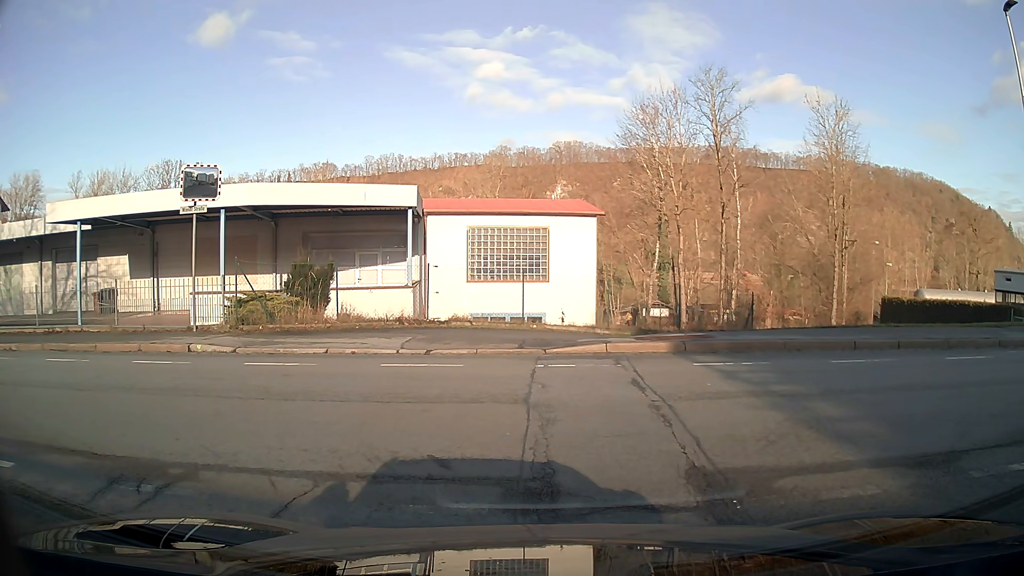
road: residential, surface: asphalt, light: Day
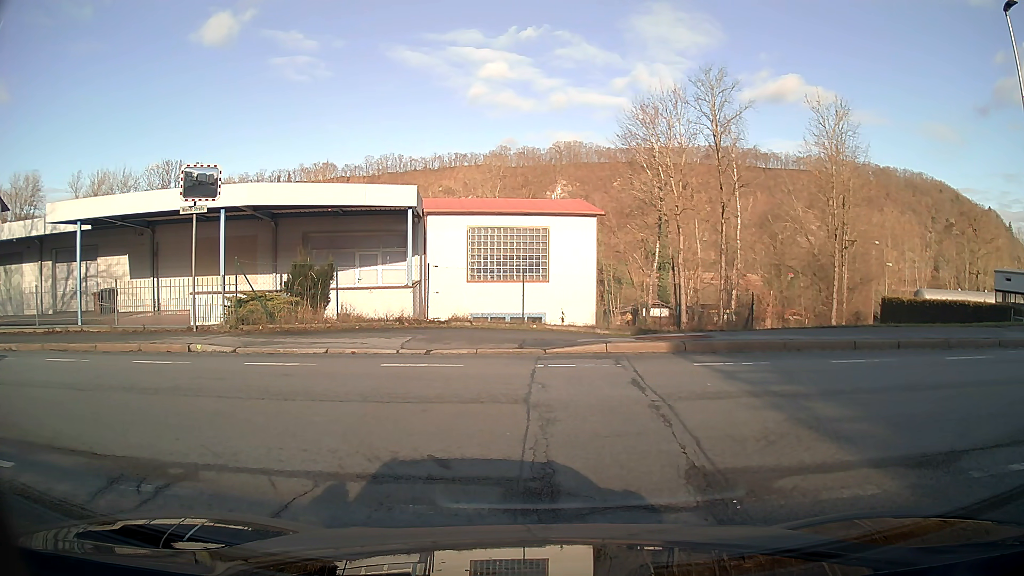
(0.0, 0.0) m; 0°
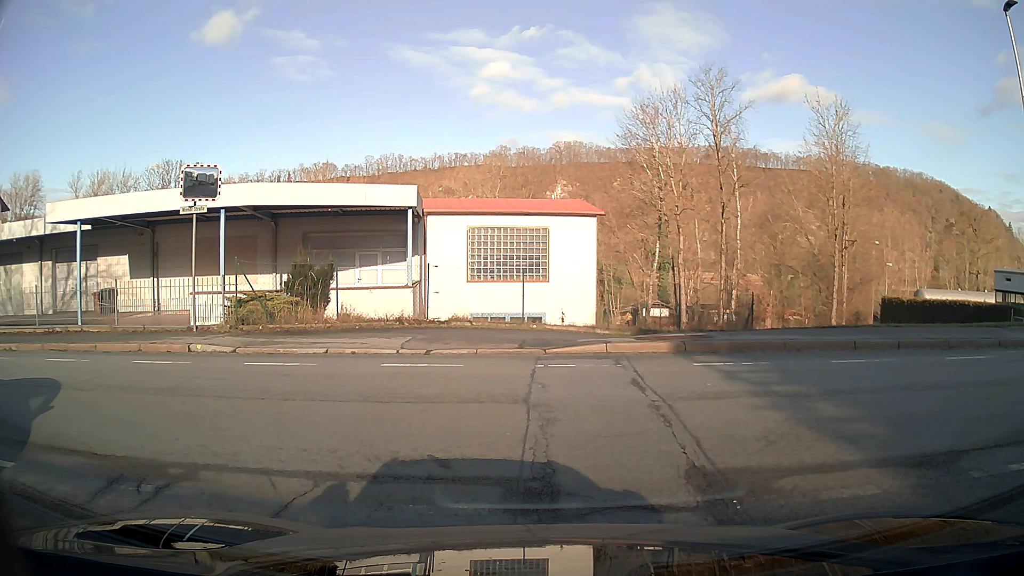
(0.0, 0.0) m; 0°
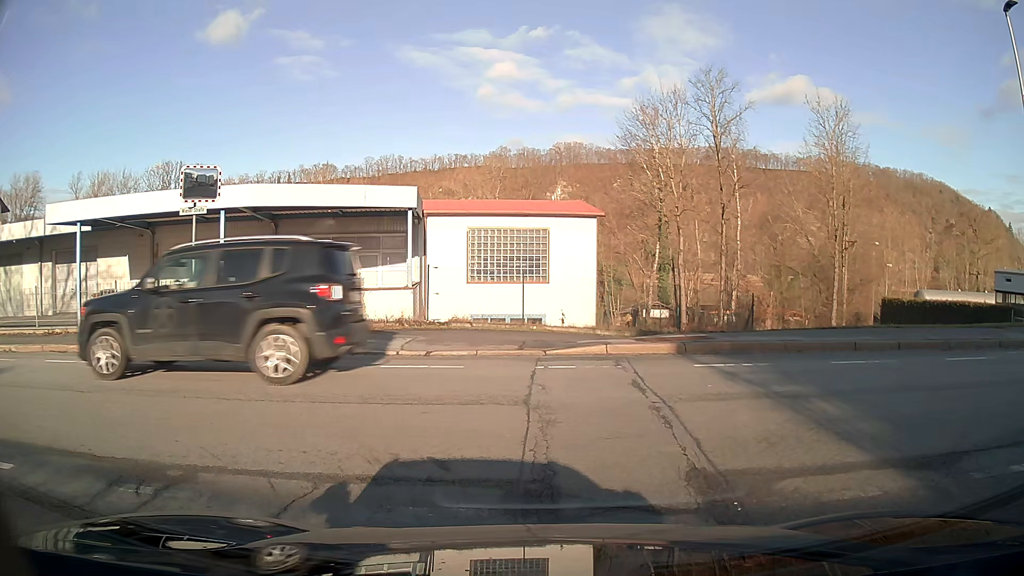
(0.0, 0.0) m; 0°
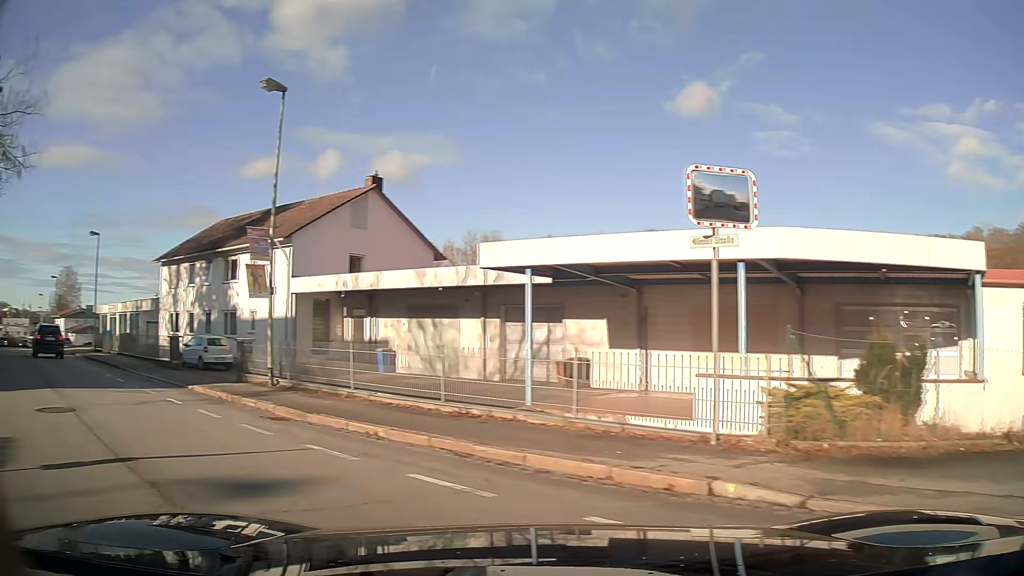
(-2.7, +5.5) m; -50°
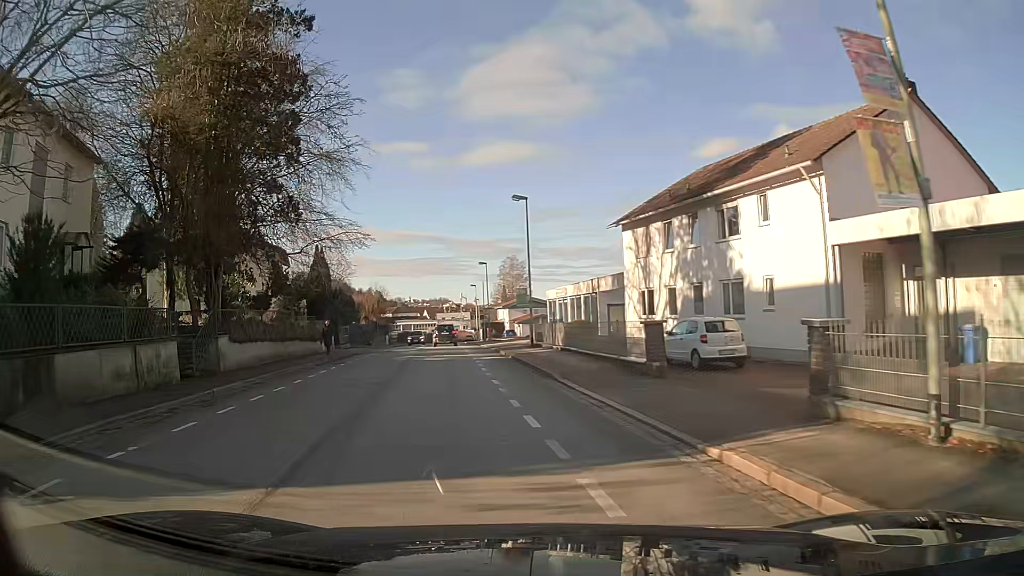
(-4.1, +10.5) m; -35°
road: primary
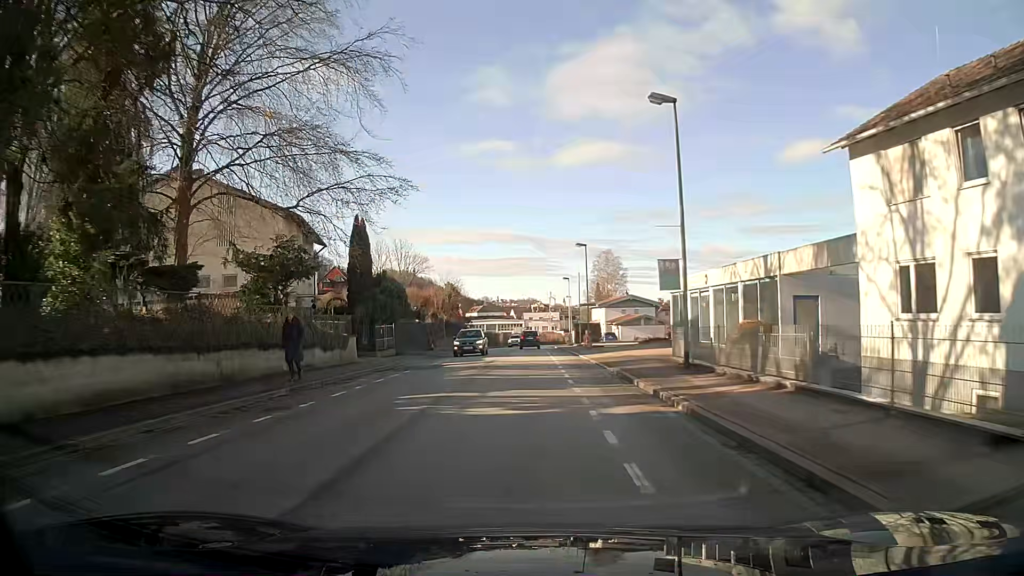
(-1.3, +16.3) m; -6°
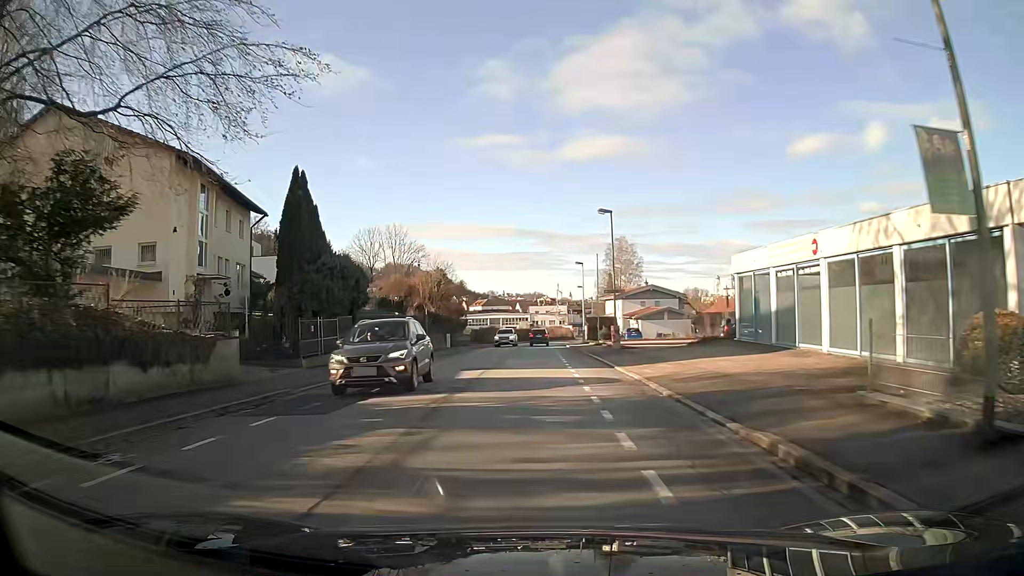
(0.0, +13.2) m; 0°
(0, +10) (0, +20) (0, +30) (0, +40) (0, +50) (0, +60) (+1, +70) (+2, +80) (+2, +90) (+3, +100) m
